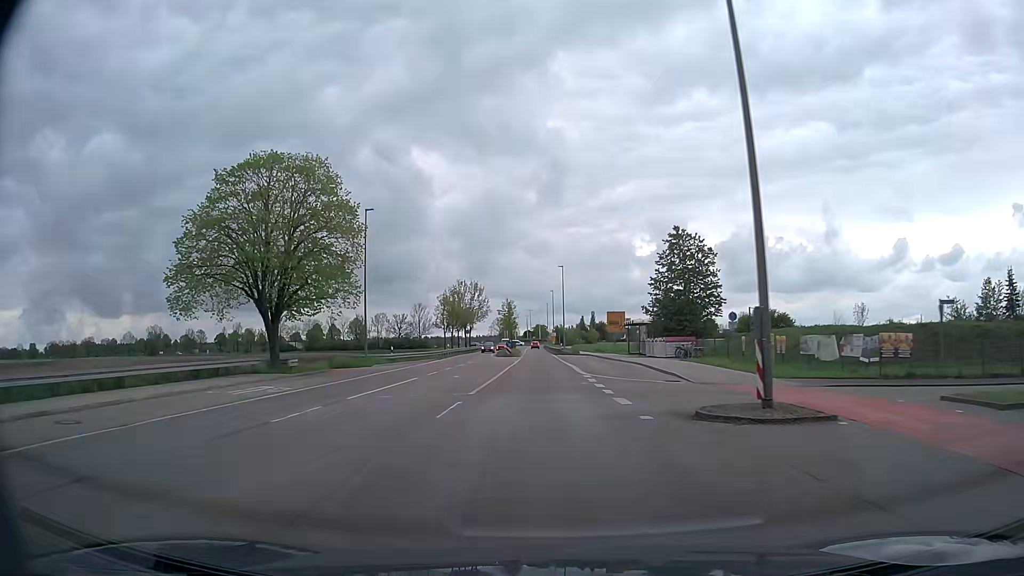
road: secondary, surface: asphalt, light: Day
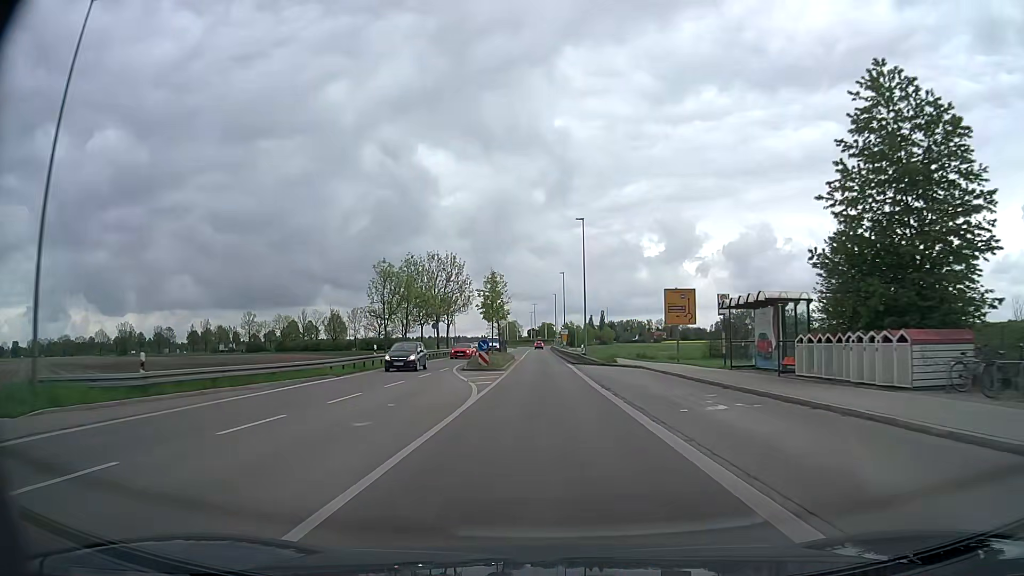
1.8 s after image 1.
(-0.5, +33.3) m; -1°
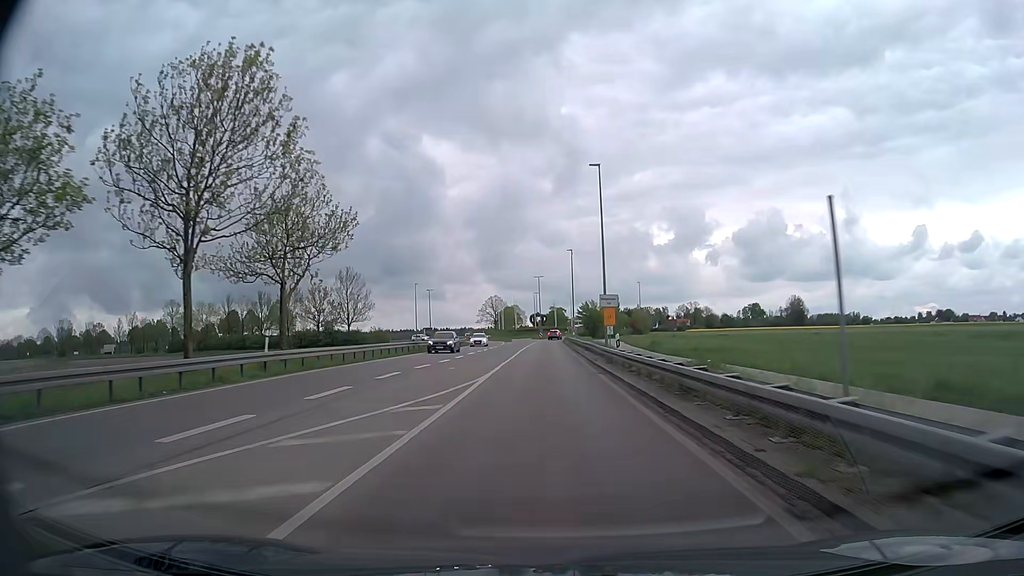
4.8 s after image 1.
(-0.2, +54.0) m; 0°
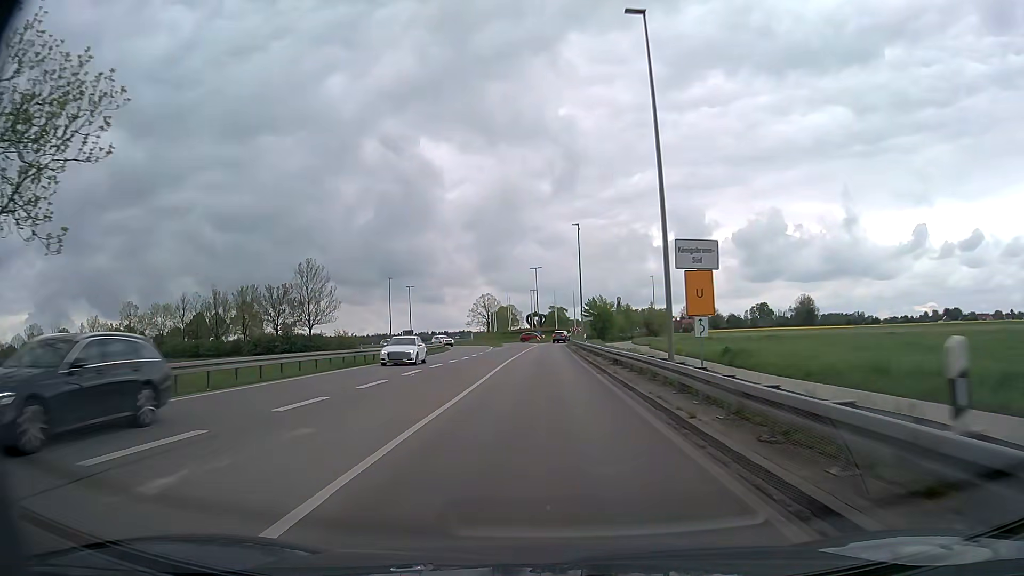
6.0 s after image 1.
(-0.1, +19.6) m; 0°
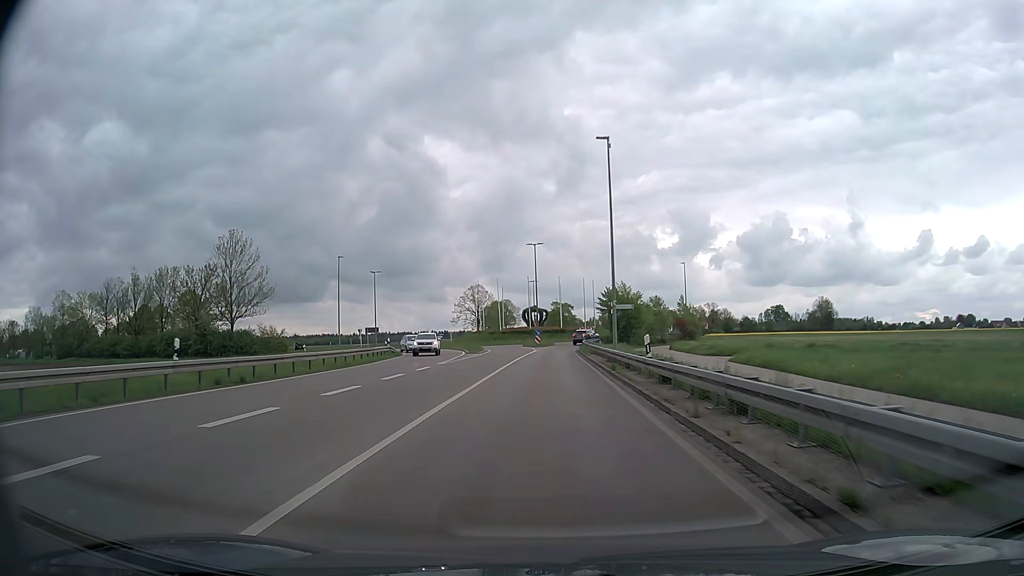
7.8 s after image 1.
(-0.1, +26.5) m; 0°
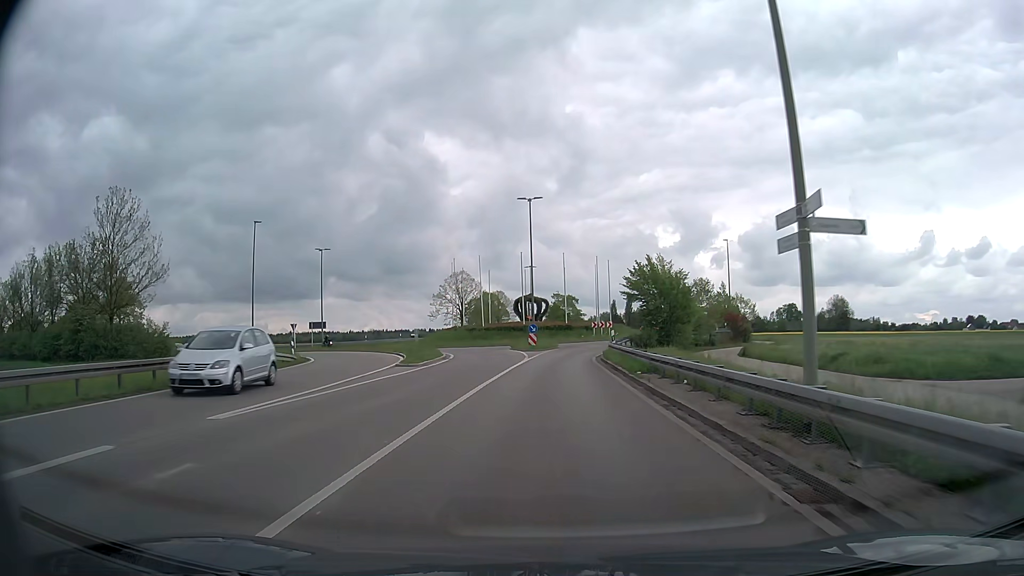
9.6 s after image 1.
(-0.1, +23.3) m; 0°
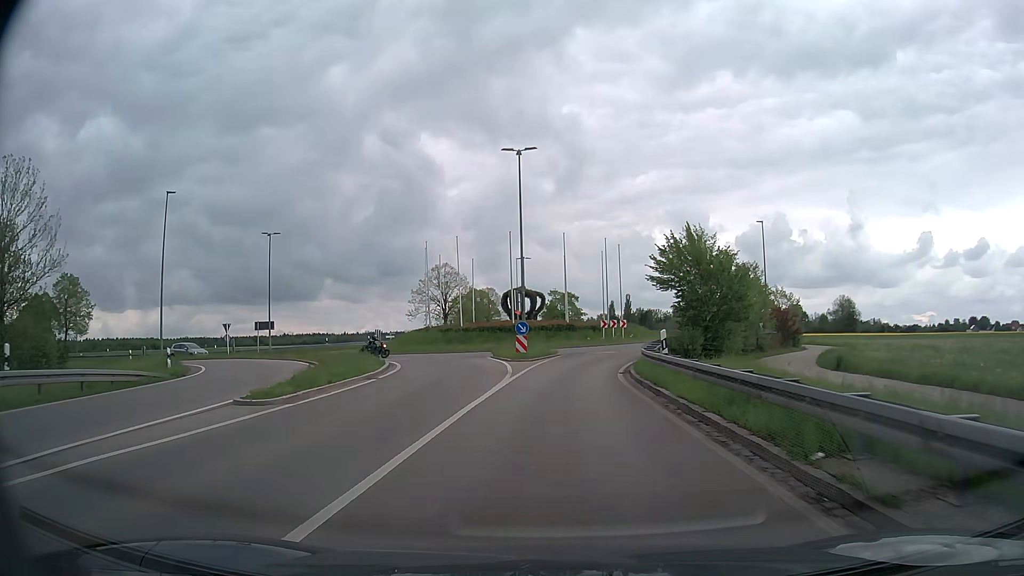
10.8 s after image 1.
(0.0, +13.6) m; 0°
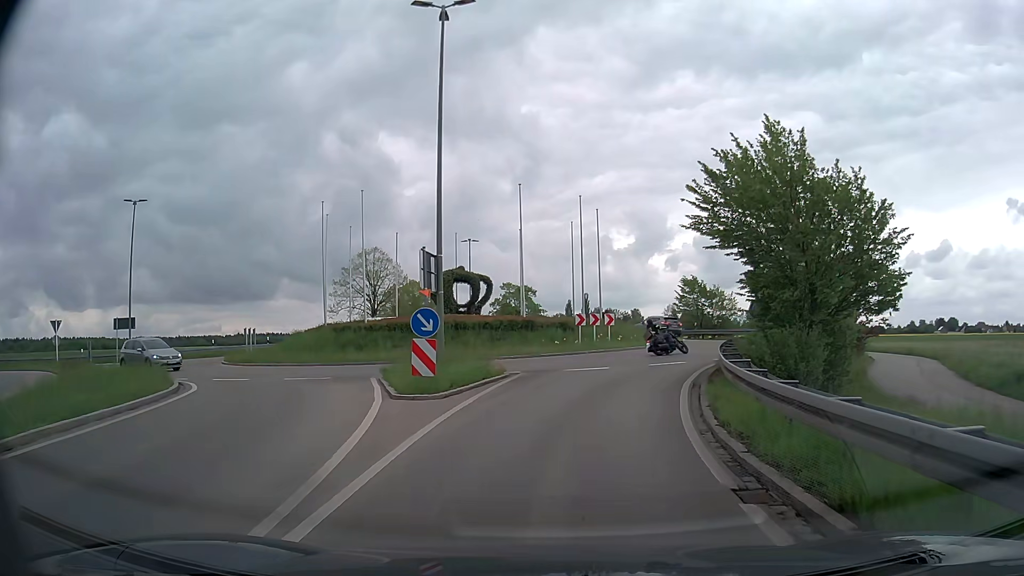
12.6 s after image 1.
(+0.3, +16.4) m; +3°
(+1, +10) (+3, +20) (+7, +29) (+11, +38) (+9, +48) (+2, +55) (-7, +56) (-16, +52) (-25, +47) (-34, +43) m
